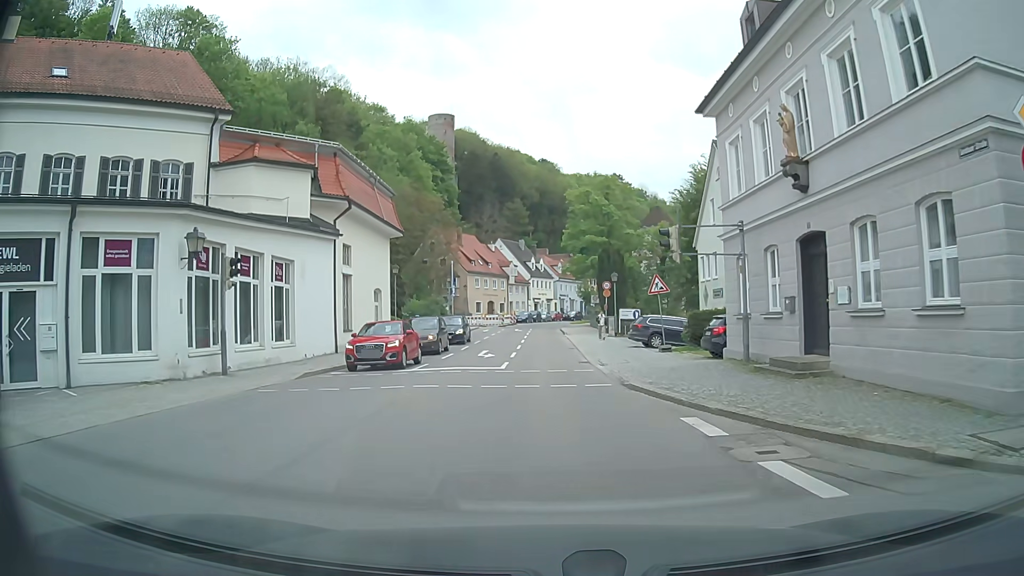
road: residential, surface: asphalt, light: Day
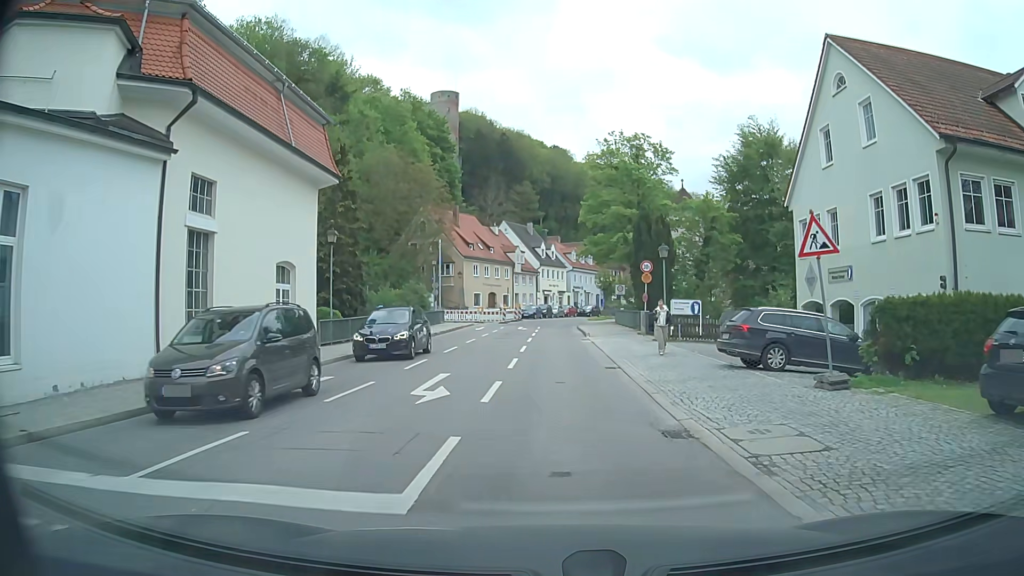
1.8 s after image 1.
(-0.2, +14.7) m; -1°
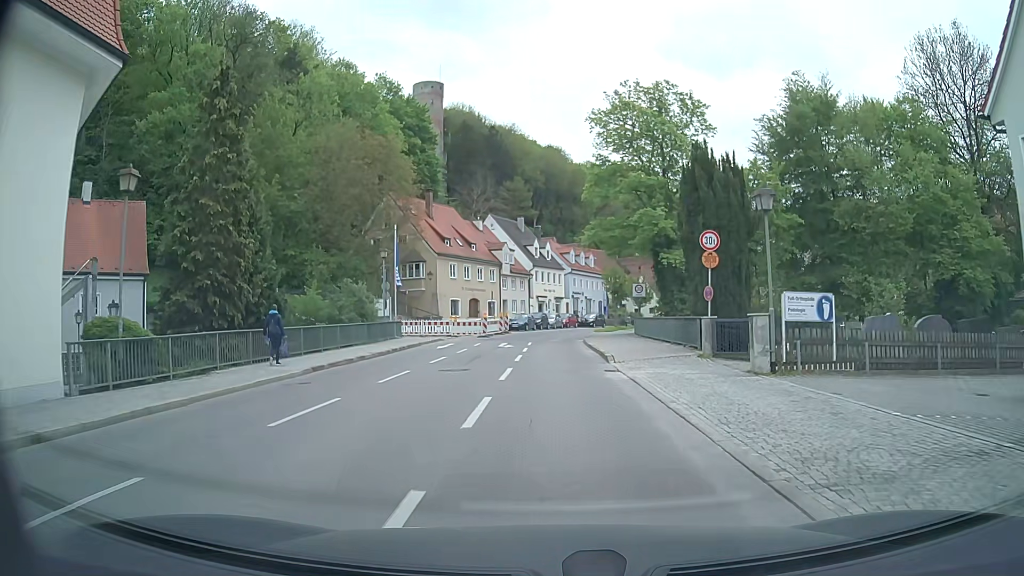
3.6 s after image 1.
(0.0, +14.6) m; 0°
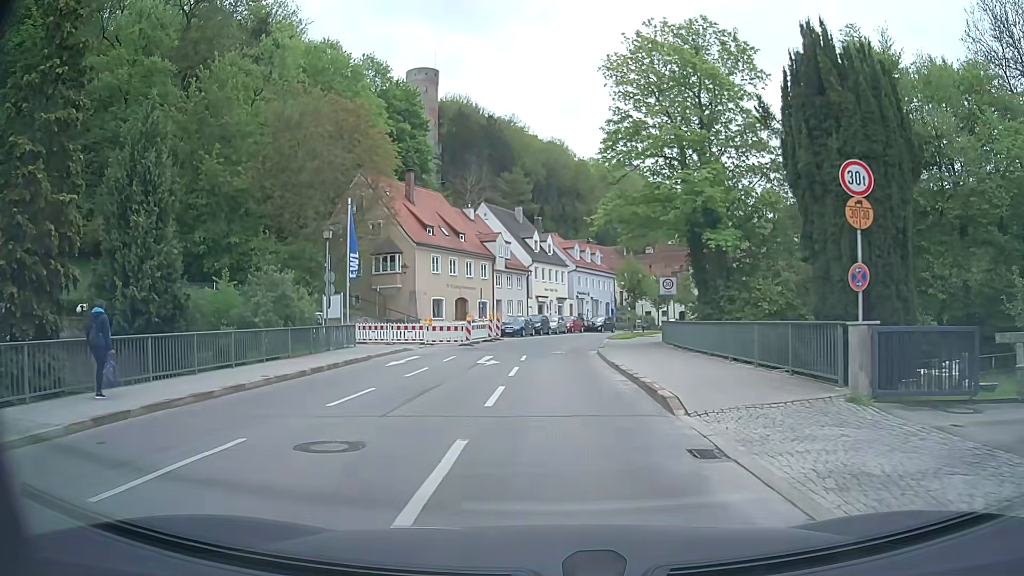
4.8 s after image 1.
(-0.1, +10.0) m; -1°
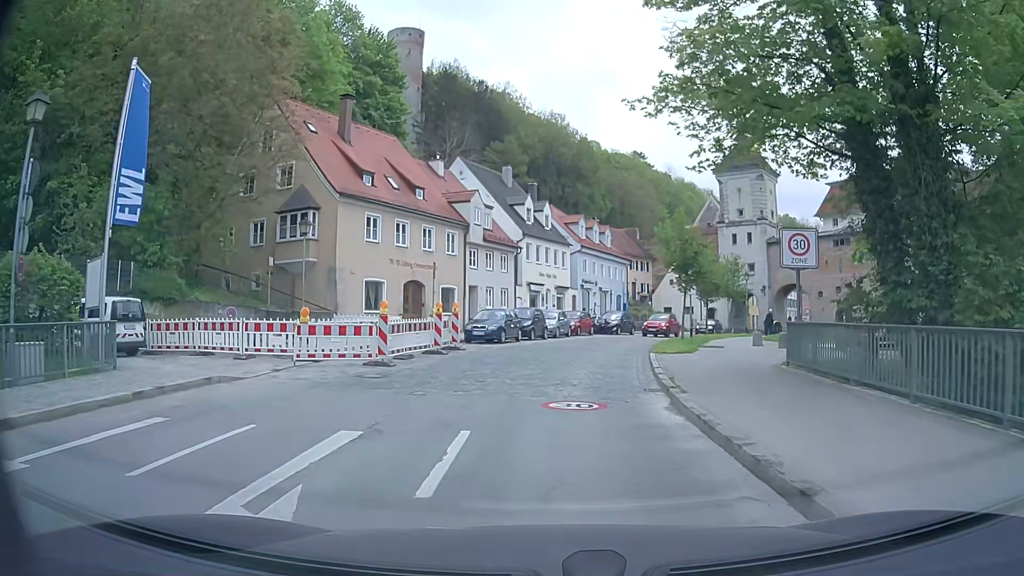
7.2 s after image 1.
(+0.2, +17.7) m; +1°
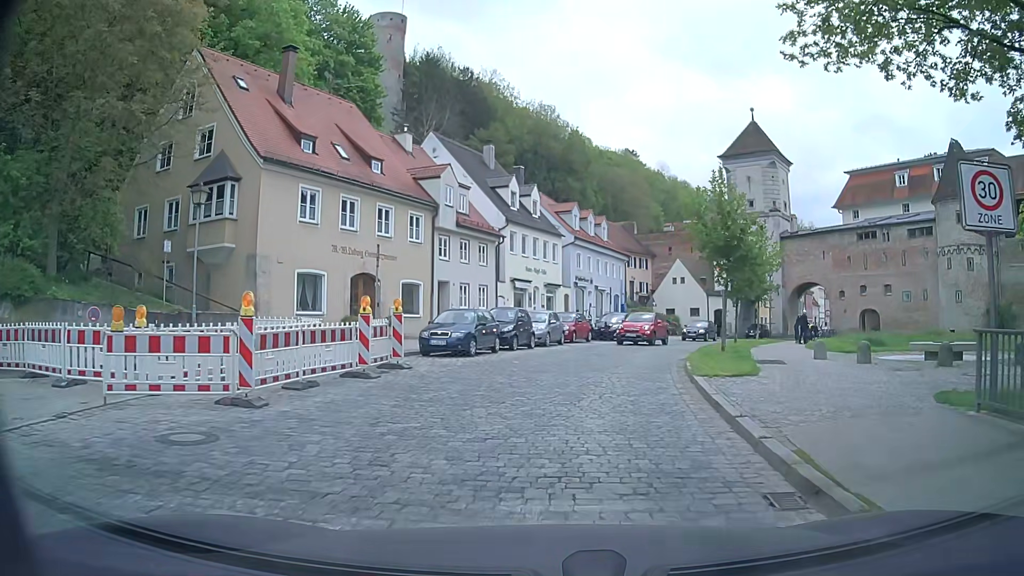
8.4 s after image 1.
(0.0, +7.7) m; 0°
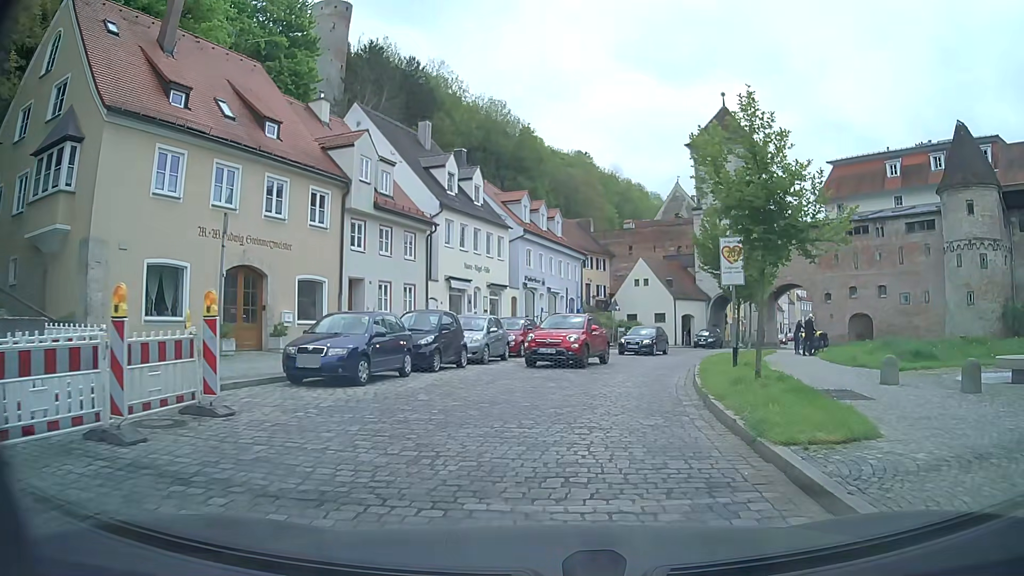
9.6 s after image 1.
(+0.2, +7.2) m; +4°
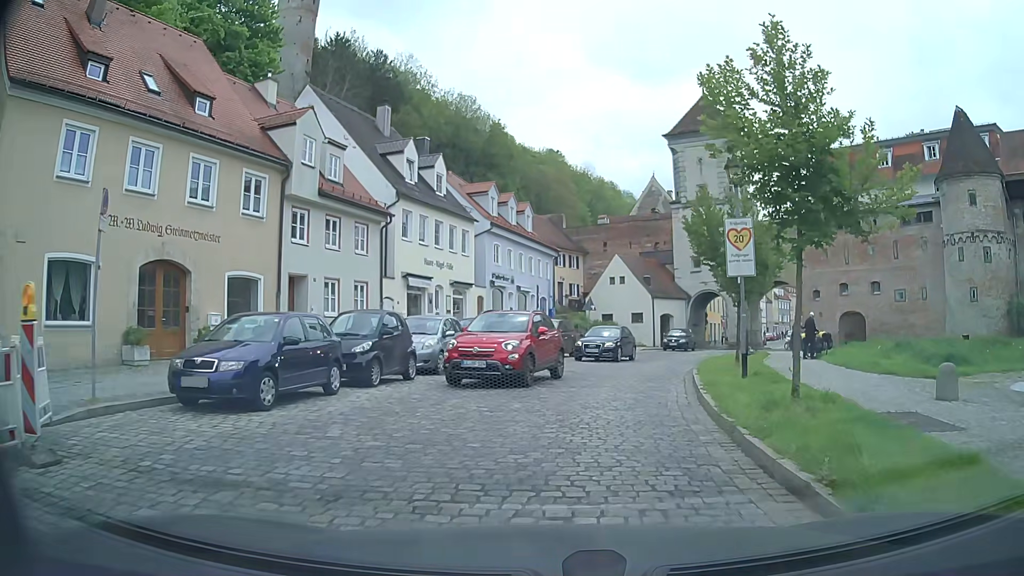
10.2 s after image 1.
(+0.1, +3.3) m; +5°
(0, +10) (+2, +20) (+4, +30) (+8, +39) (+13, +48) (+17, +56) (+23, +65) (+31, +71) (+39, +77) (+46, +84) m
